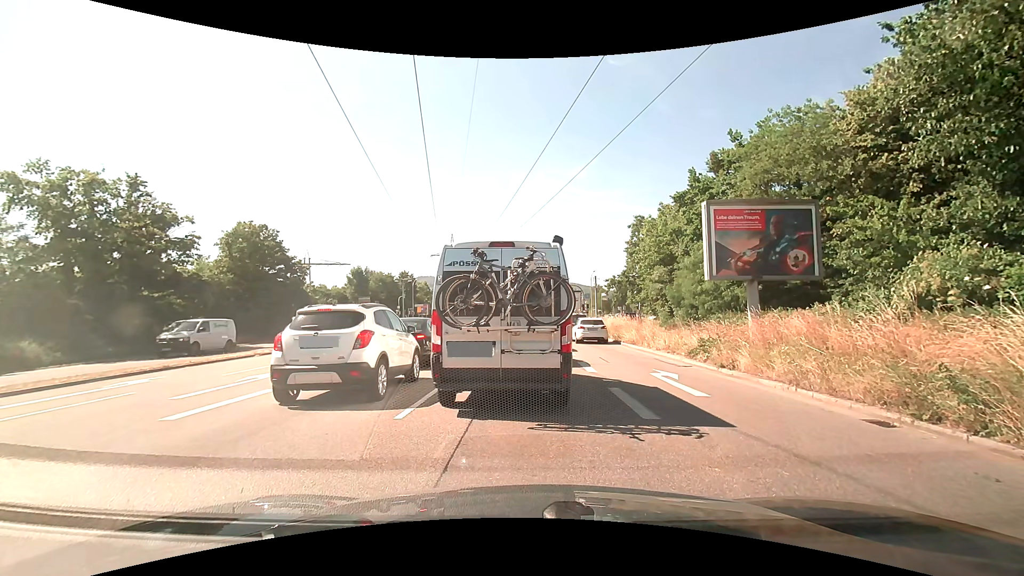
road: primary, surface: asphalt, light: Day
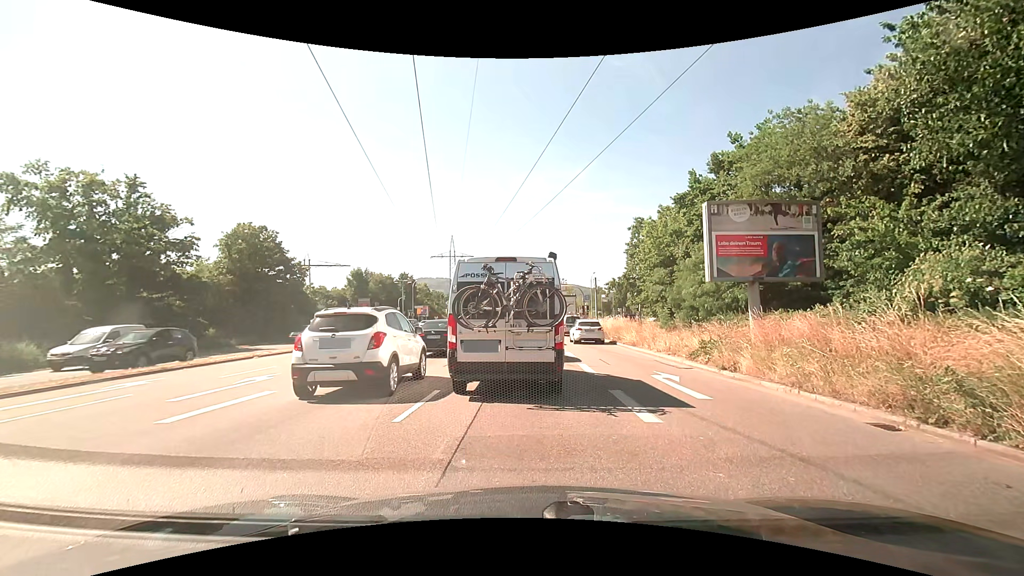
(0.0, +0.1) m; 0°
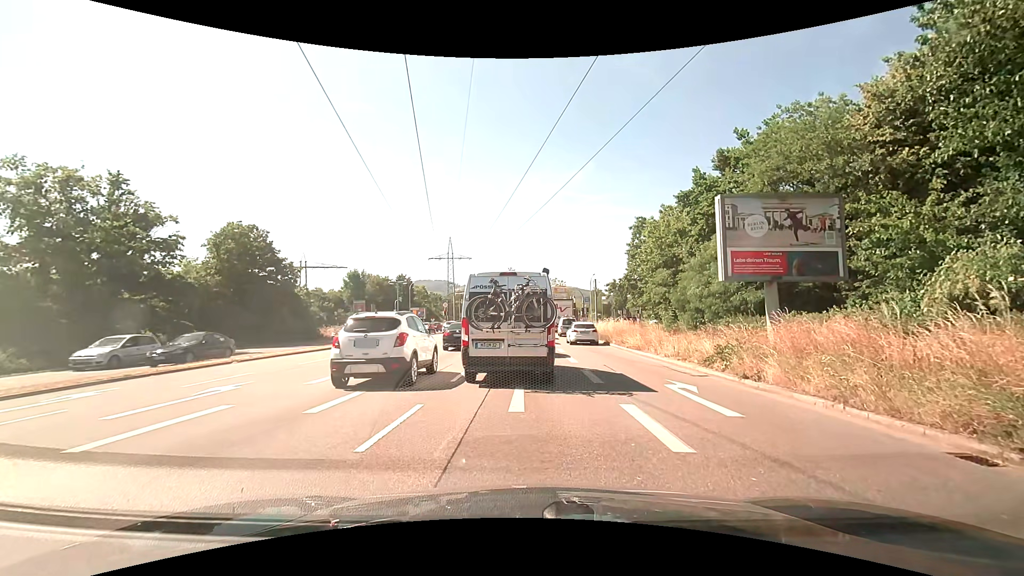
(0.0, +1.6) m; 0°
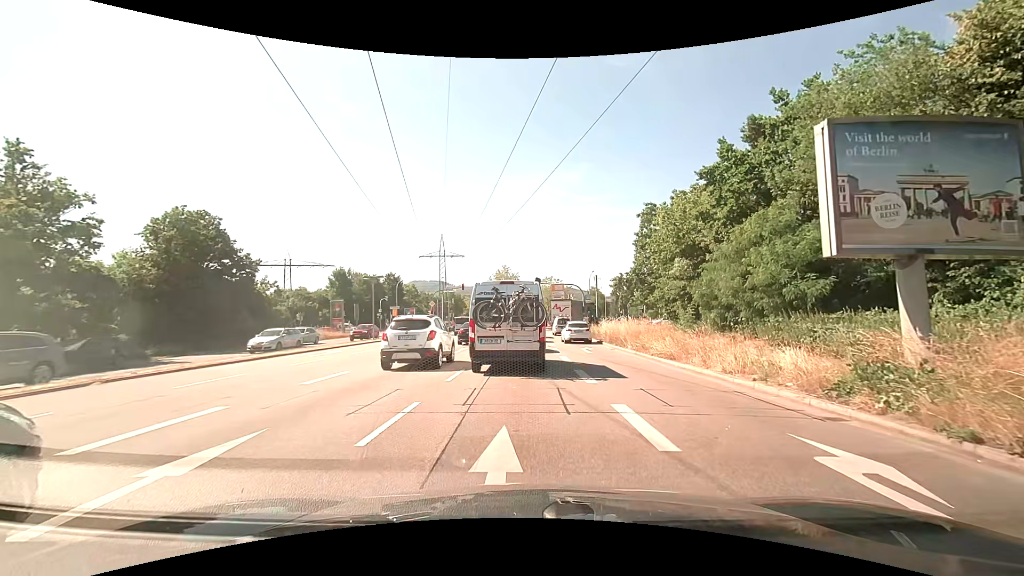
(0.0, +6.4) m; 0°
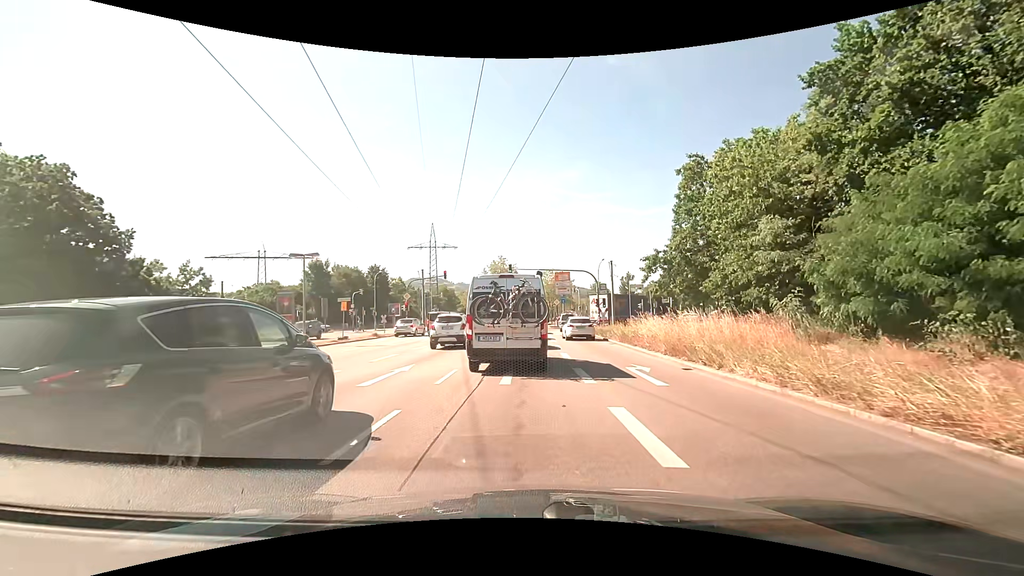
(0.0, +12.9) m; 0°
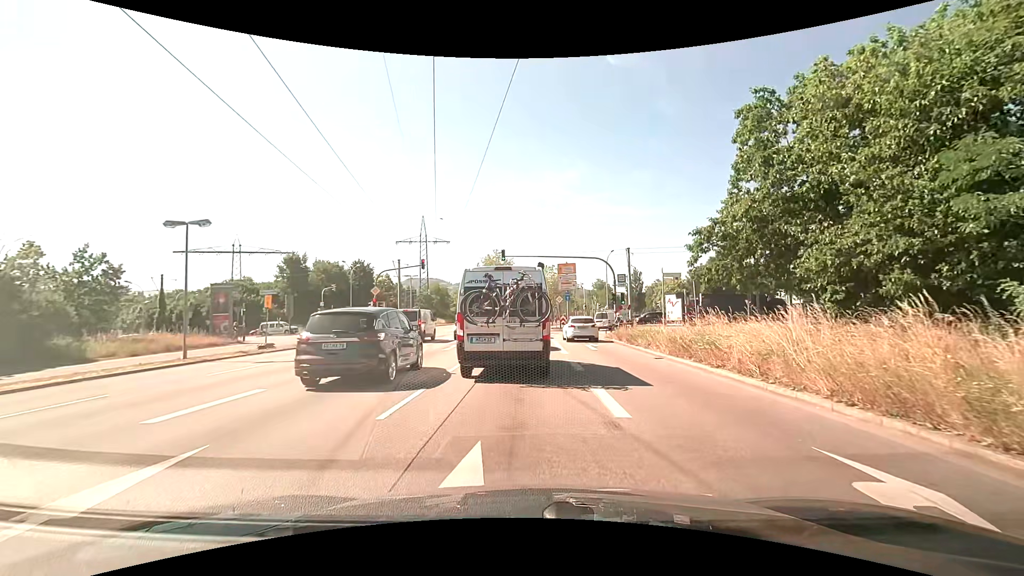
(0.0, +9.9) m; +1°
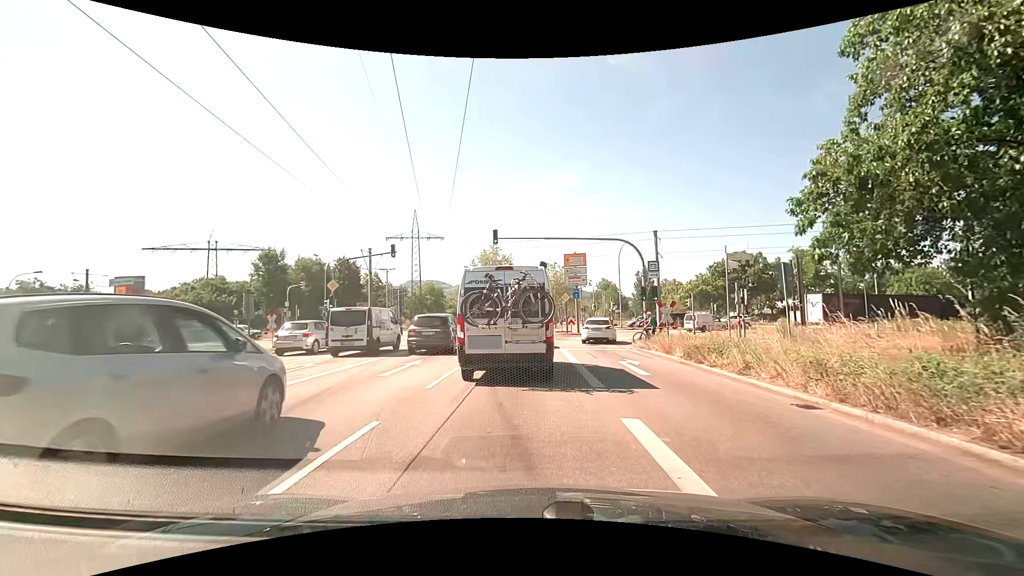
(-0.1, +9.0) m; 0°
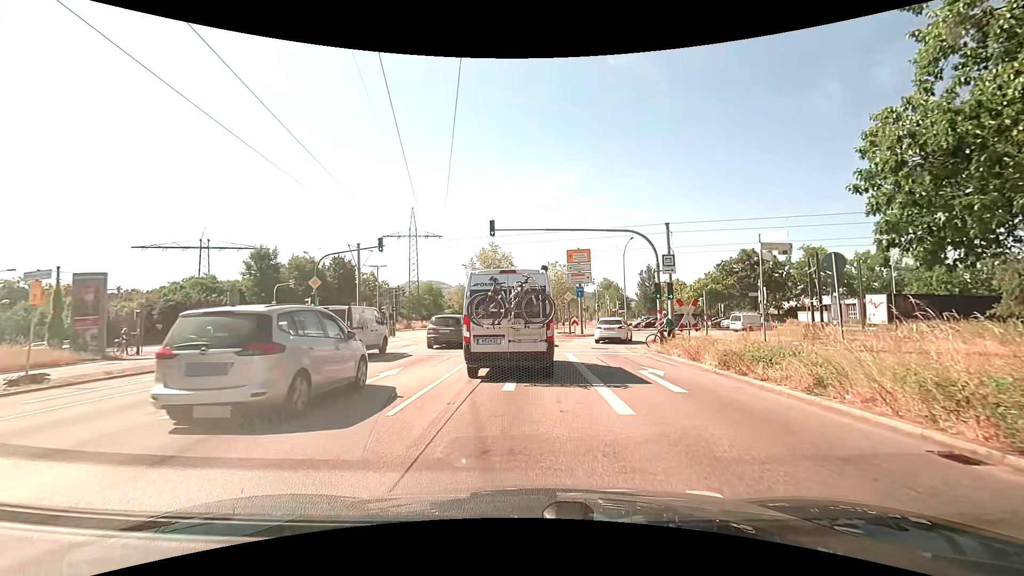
(0.0, +2.8) m; -1°
